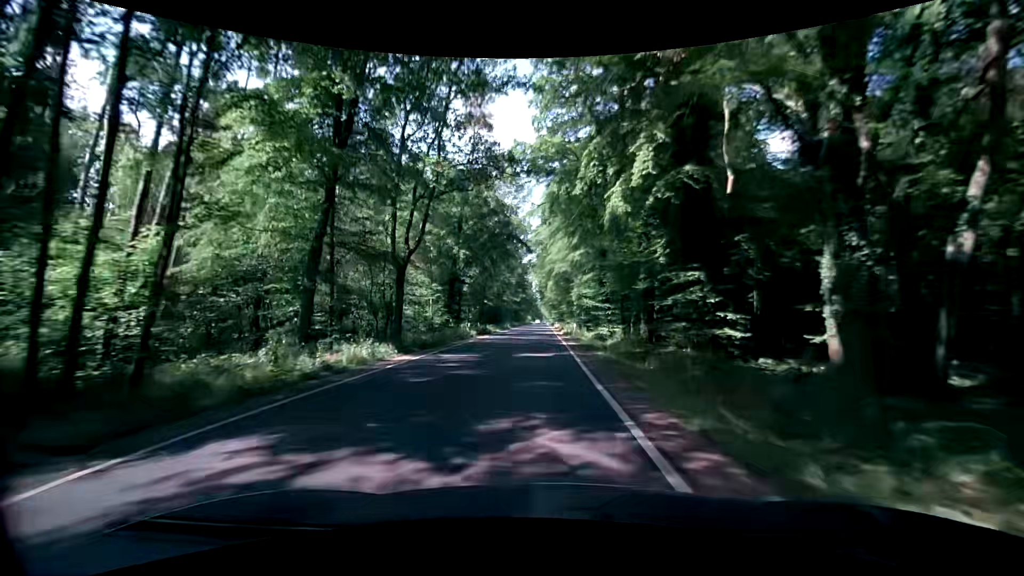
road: secondary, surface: asphalt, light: Day
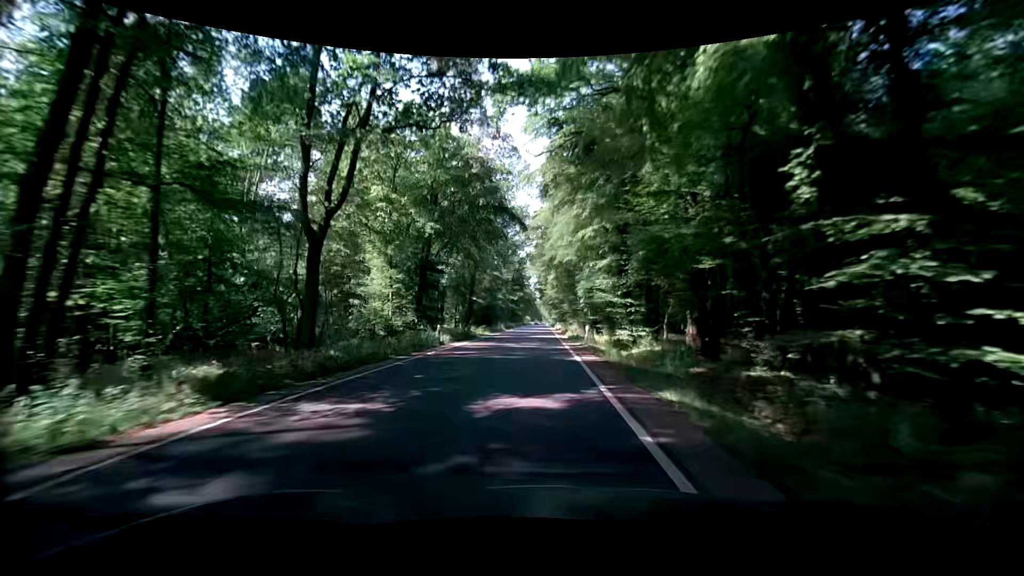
(+0.1, +10.8) m; 0°
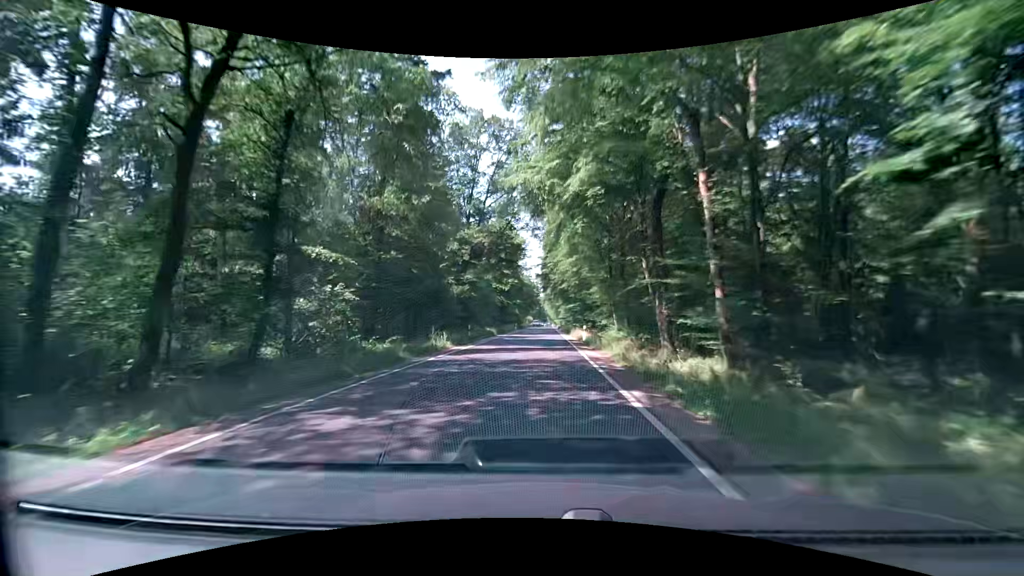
(+0.1, +43.0) m; 0°
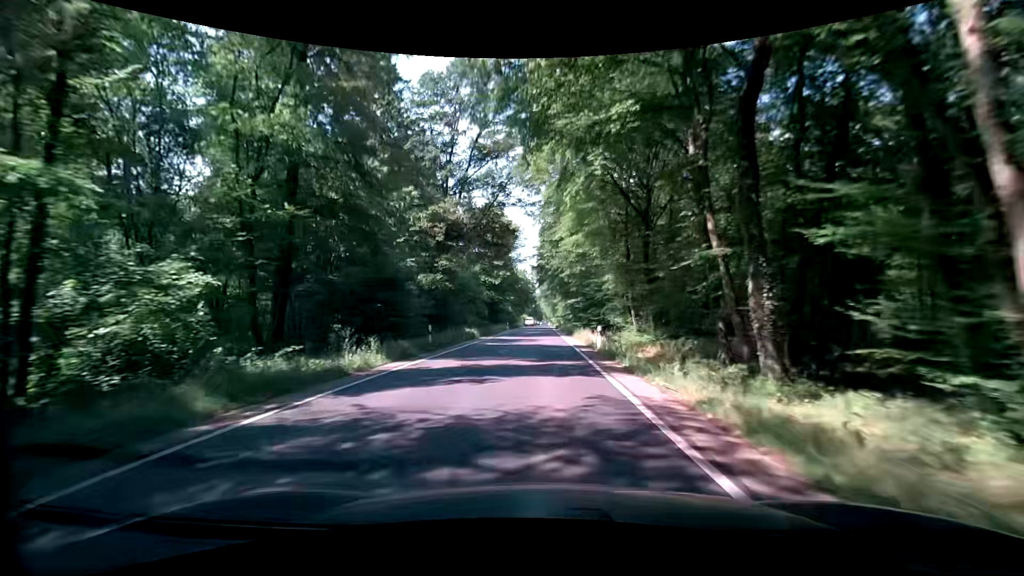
(0.0, +10.8) m; 0°
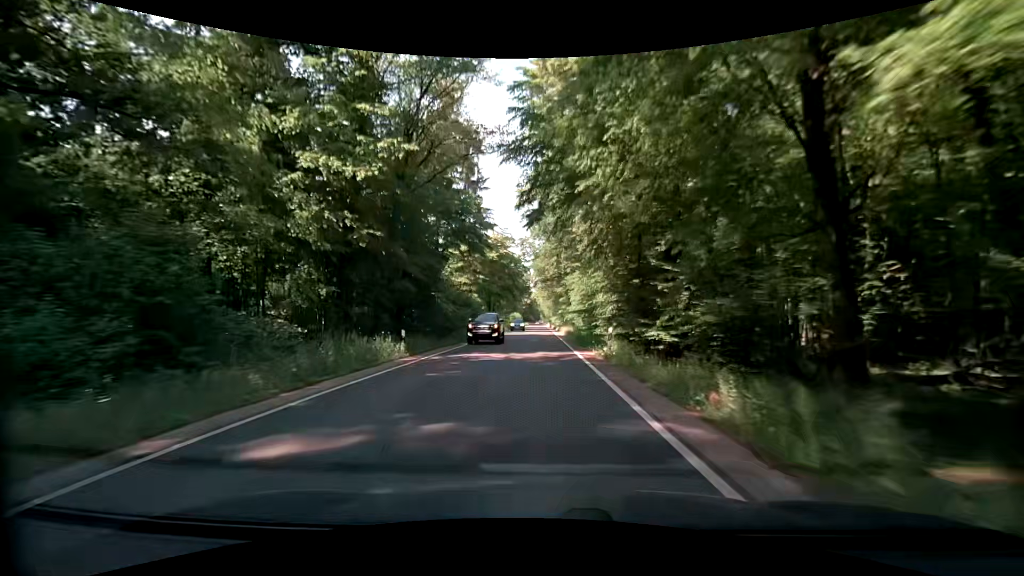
(+0.1, +53.8) m; 0°
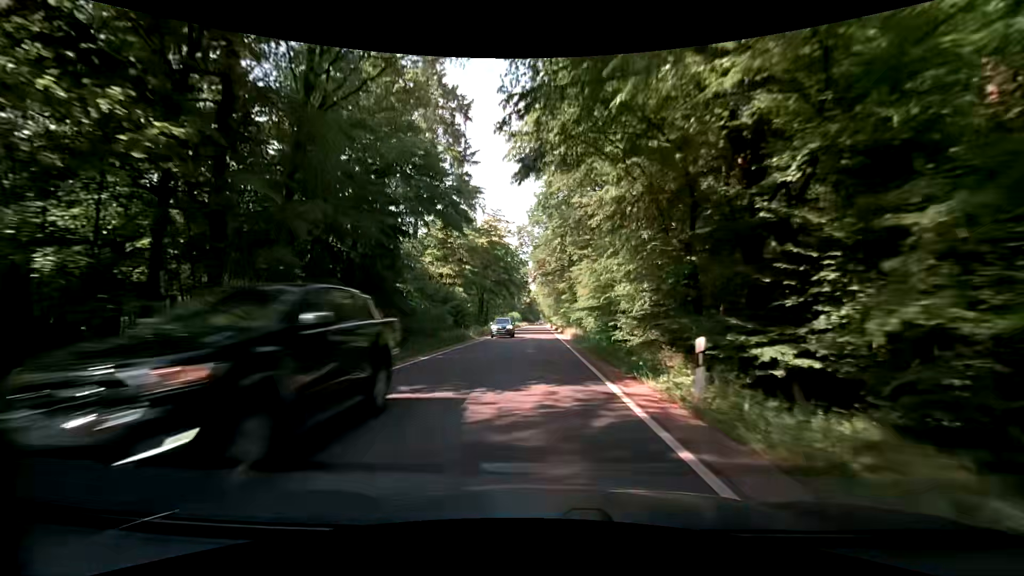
(0.0, +10.8) m; -2°
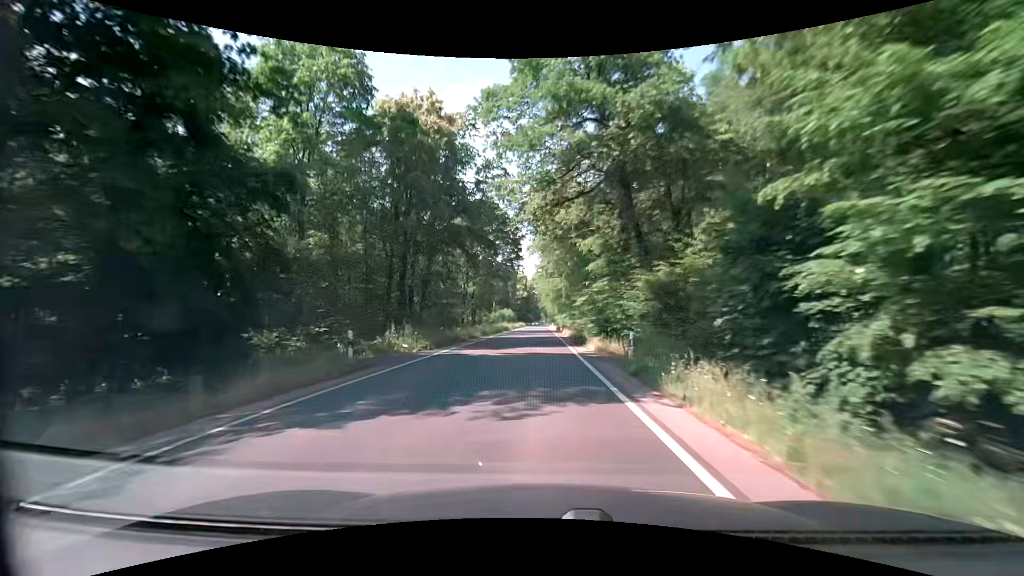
(+1.2, +43.2) m; +1°
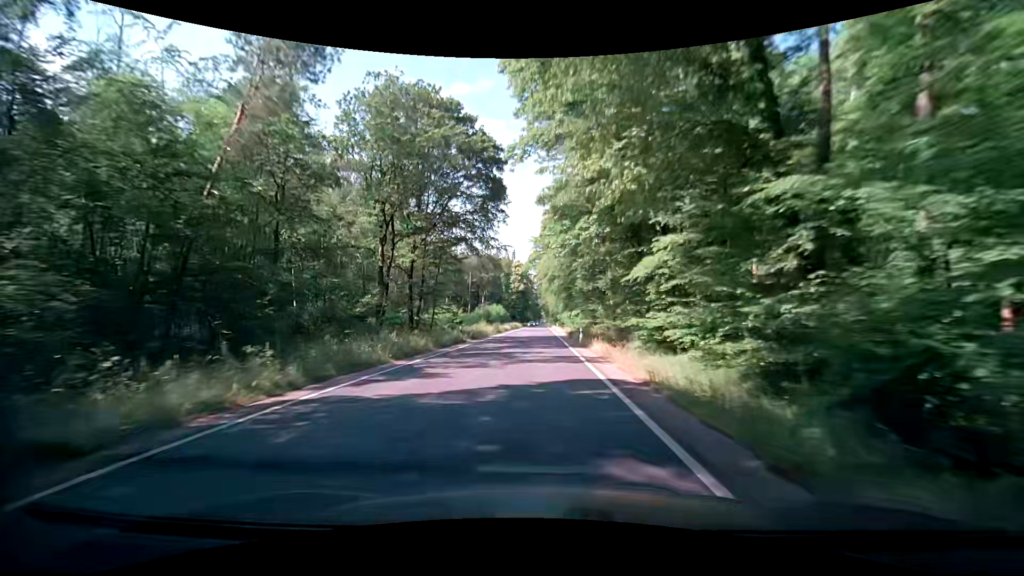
(+0.3, +32.4) m; 0°
(0, +10) (0, +20) (0, +30) (0, +40) (0, +50) (0, +60) (0, +70) (0, +80) (+1, +90) (+1, +100) m
